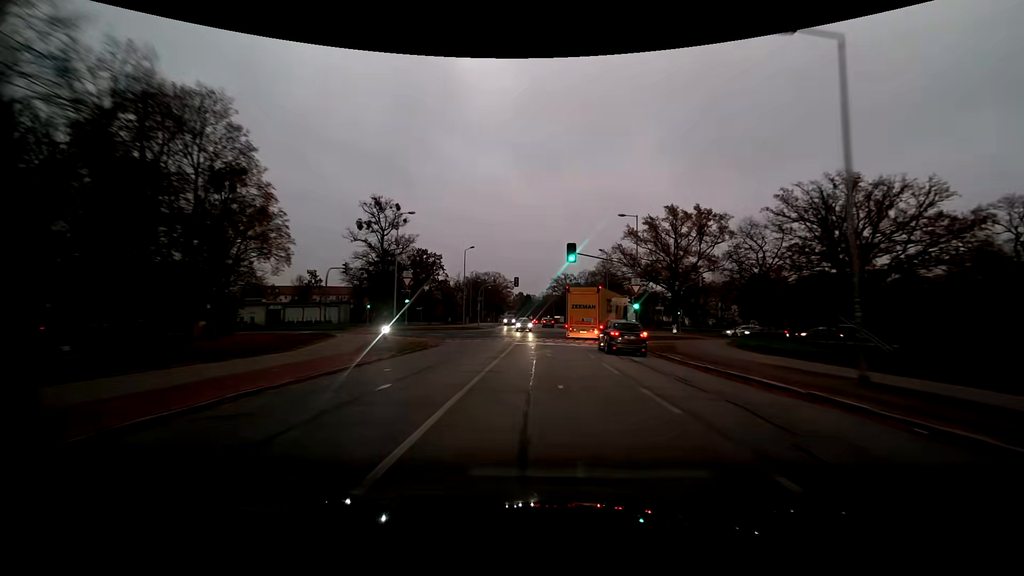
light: Dusk
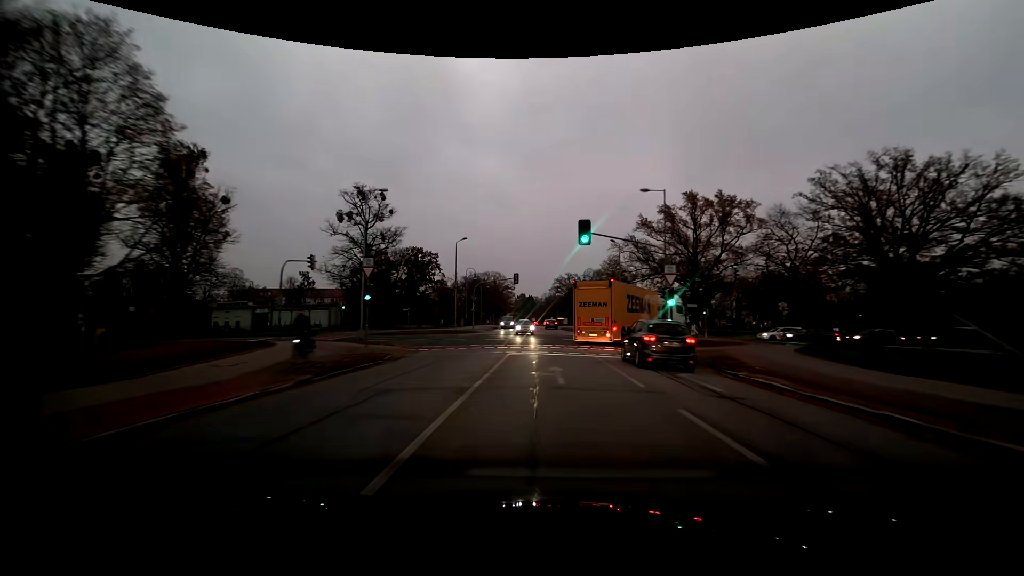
(0.0, +8.6) m; 0°
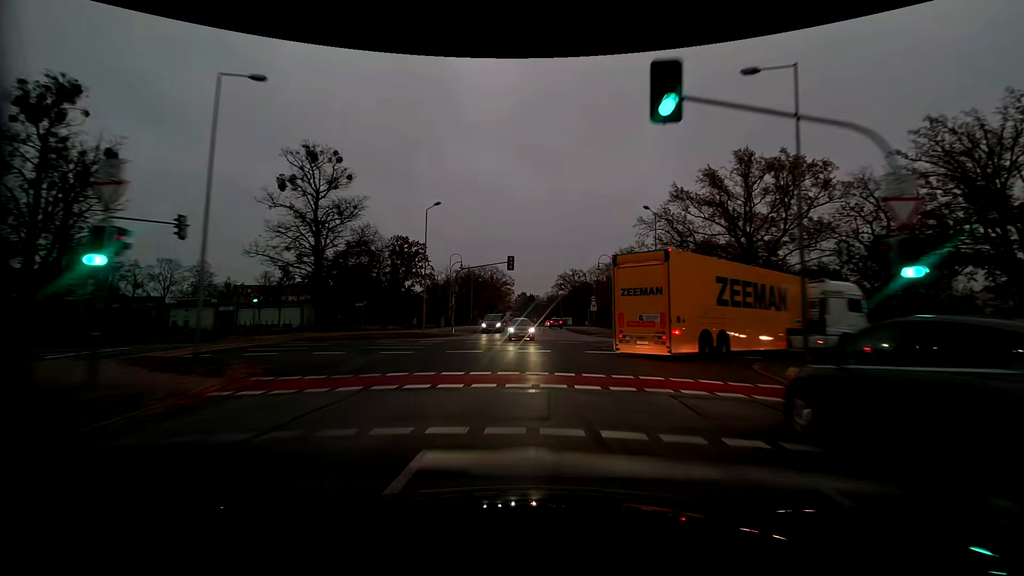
(-0.1, +16.4) m; 0°
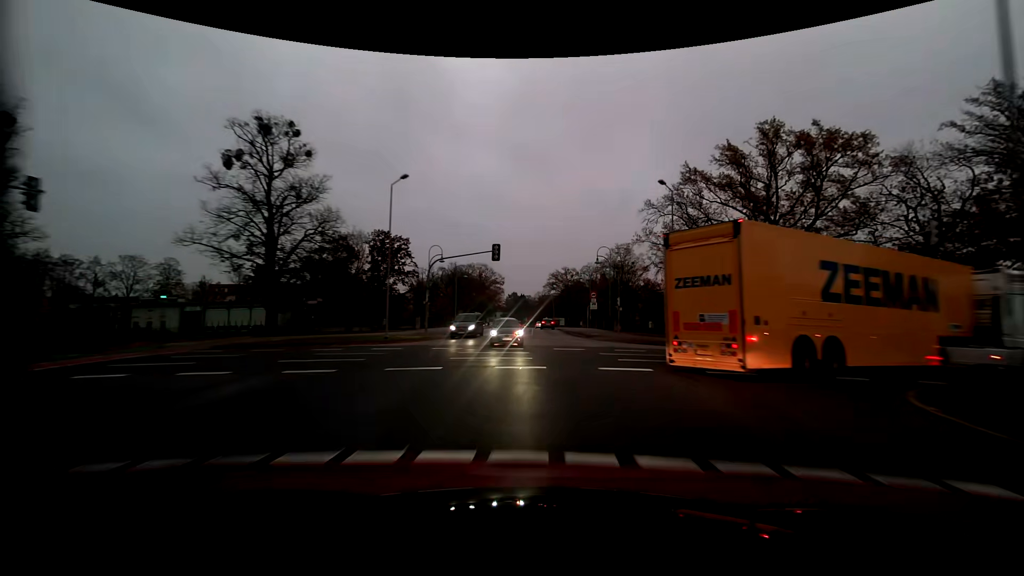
(0.0, +7.6) m; +1°
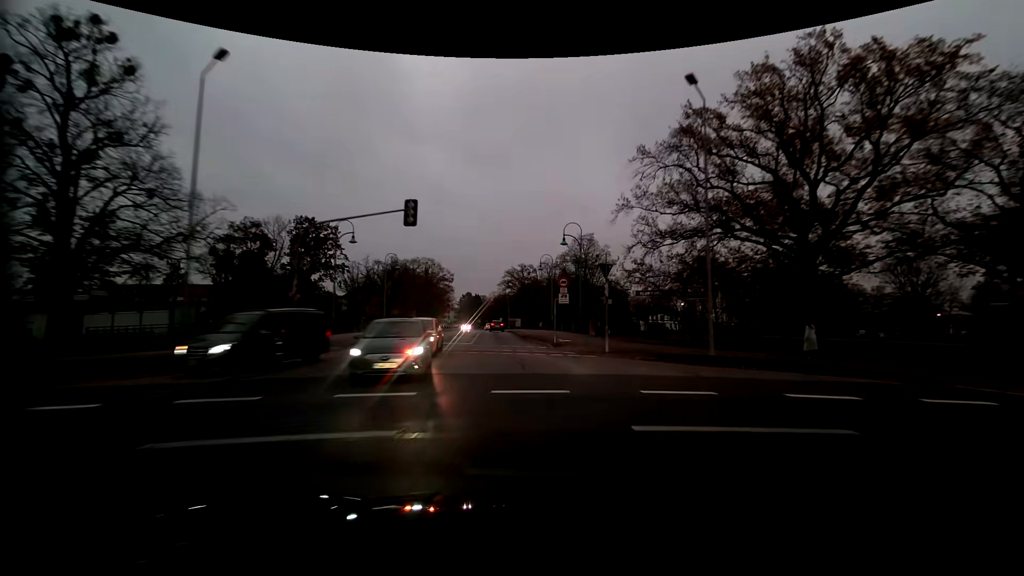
(+0.8, +14.9) m; +5°
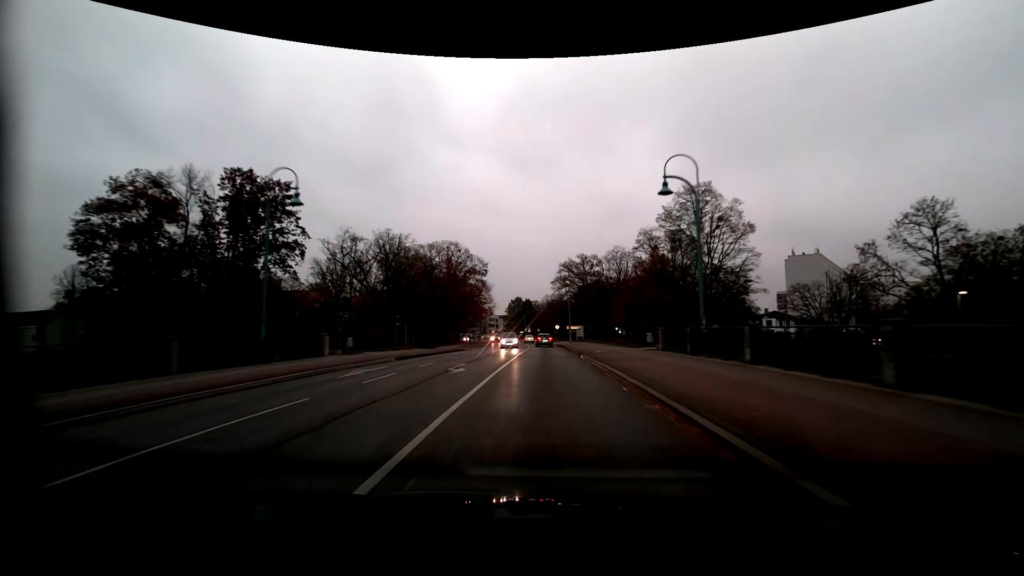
(-3.2, +38.8) m; -7°
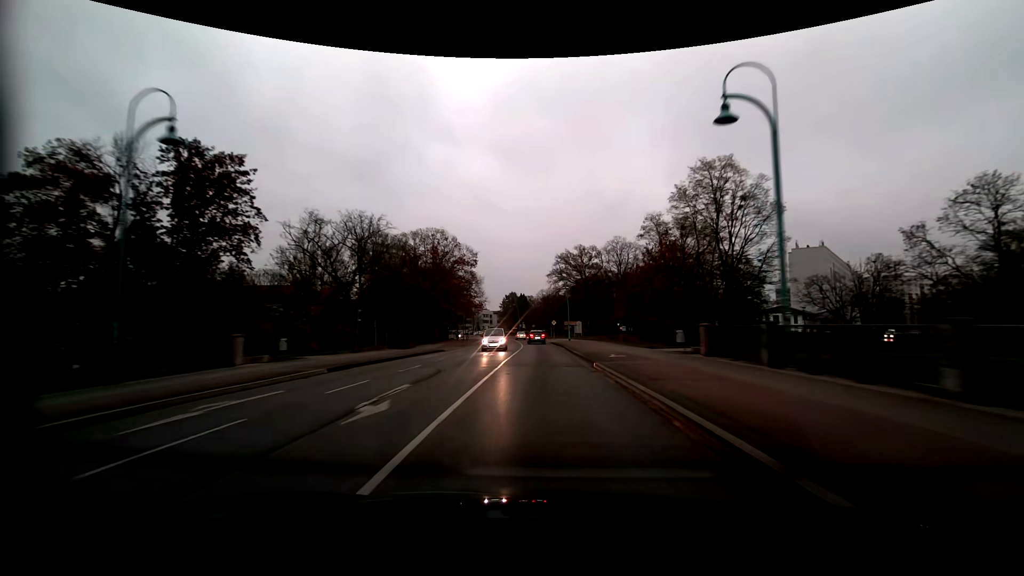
(+0.1, +8.2) m; +1°
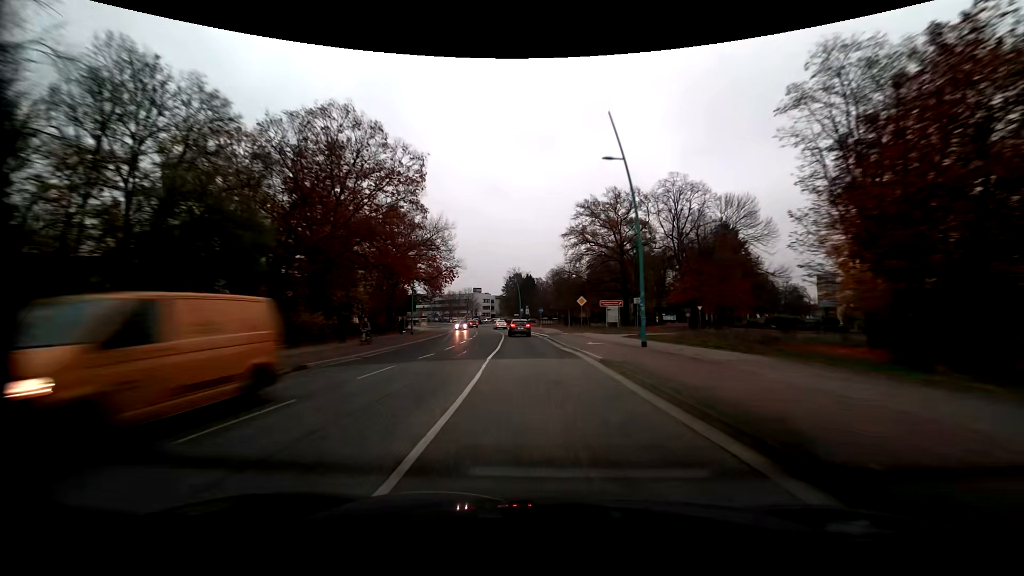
(-0.2, +41.2) m; -1°
(0, +10) (0, +20) (-1, +30) (-1, +40) (+2, +49) (+11, +54) (+21, +53) (+31, +54) (+40, +55) (+50, +57) m
